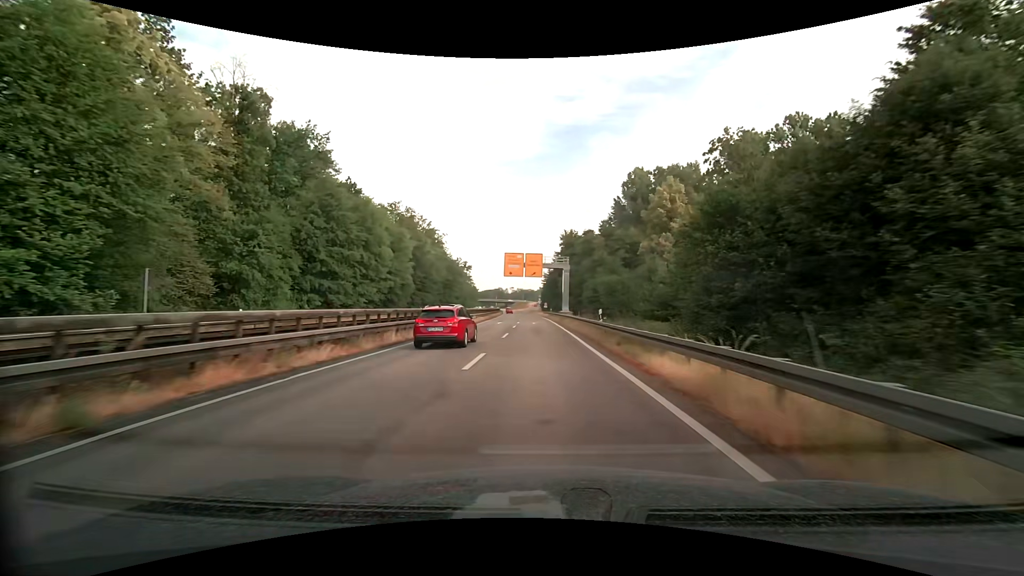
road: trunk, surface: asphalt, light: Day
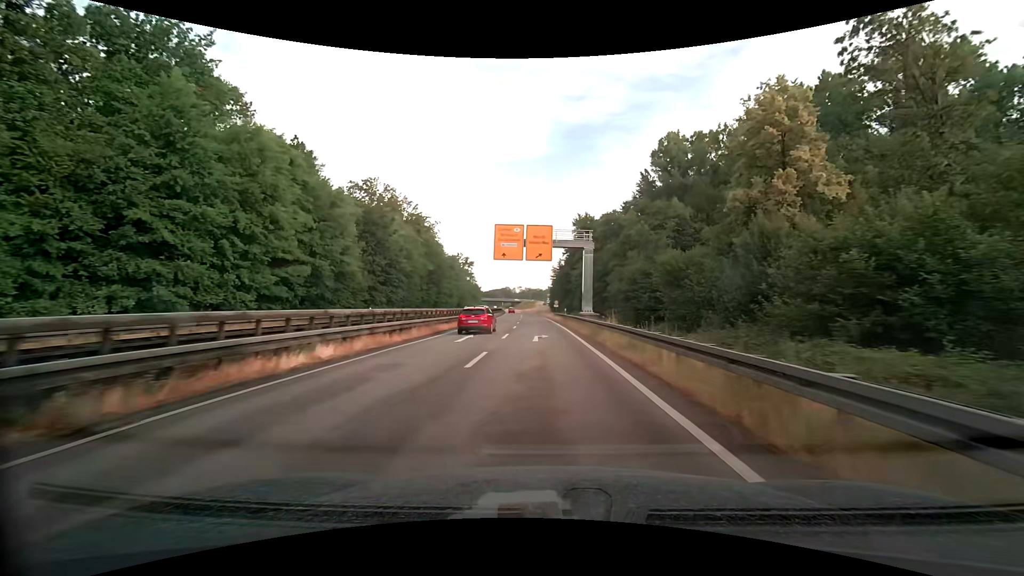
(-0.1, +23.5) m; -1°
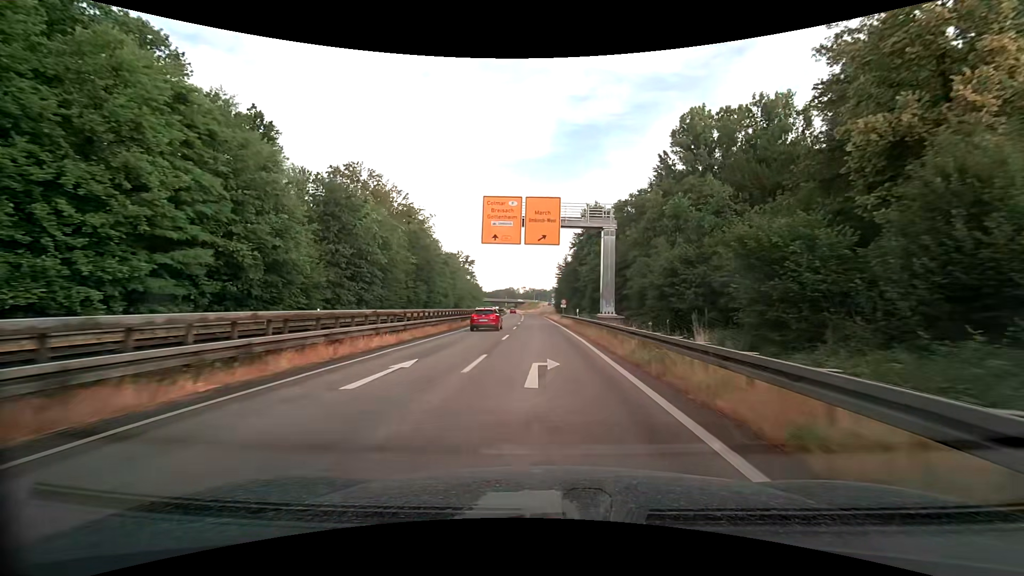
(-0.1, +11.7) m; 0°
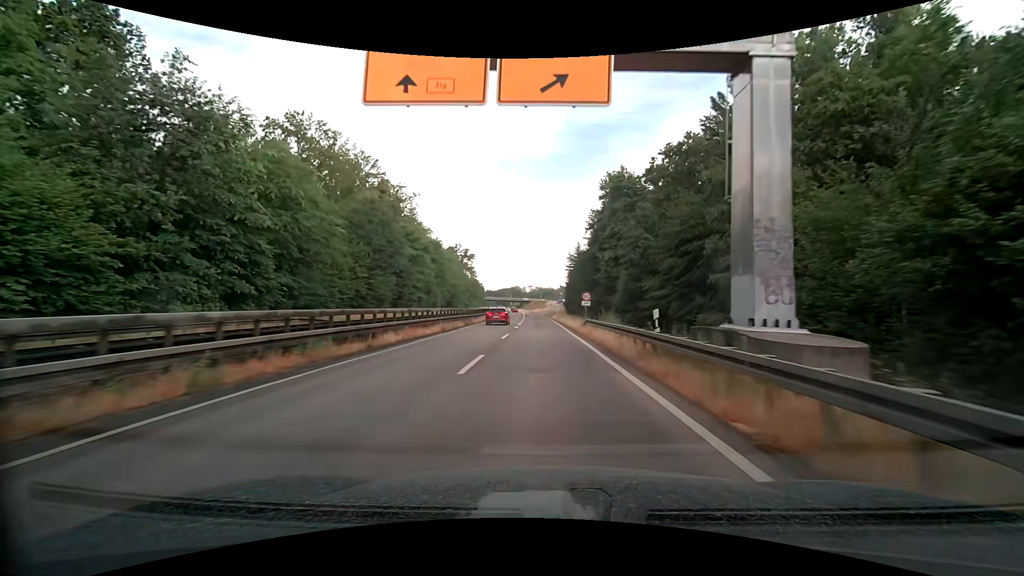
(-0.2, +23.3) m; -1°
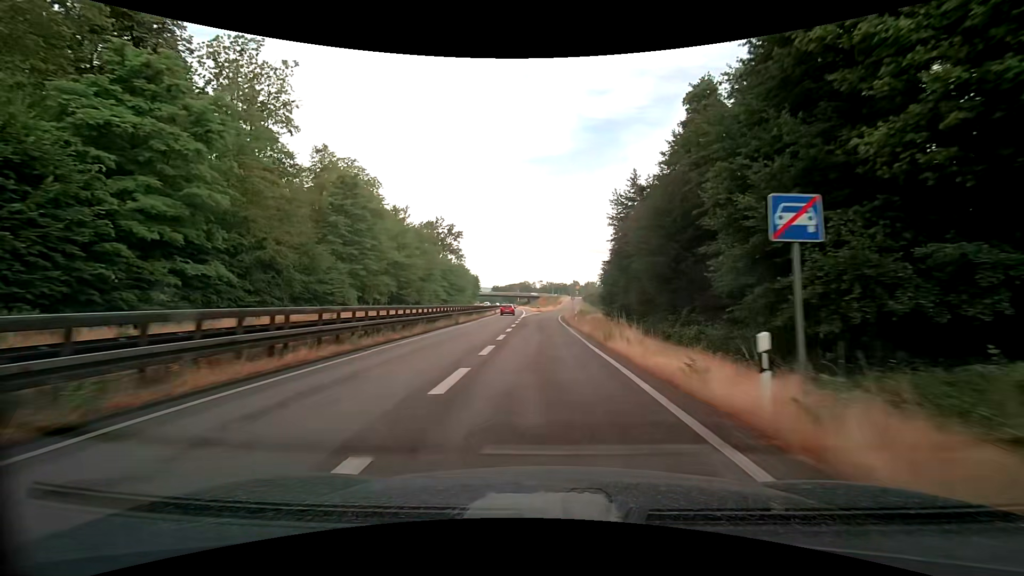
(-0.5, +56.7) m; -1°
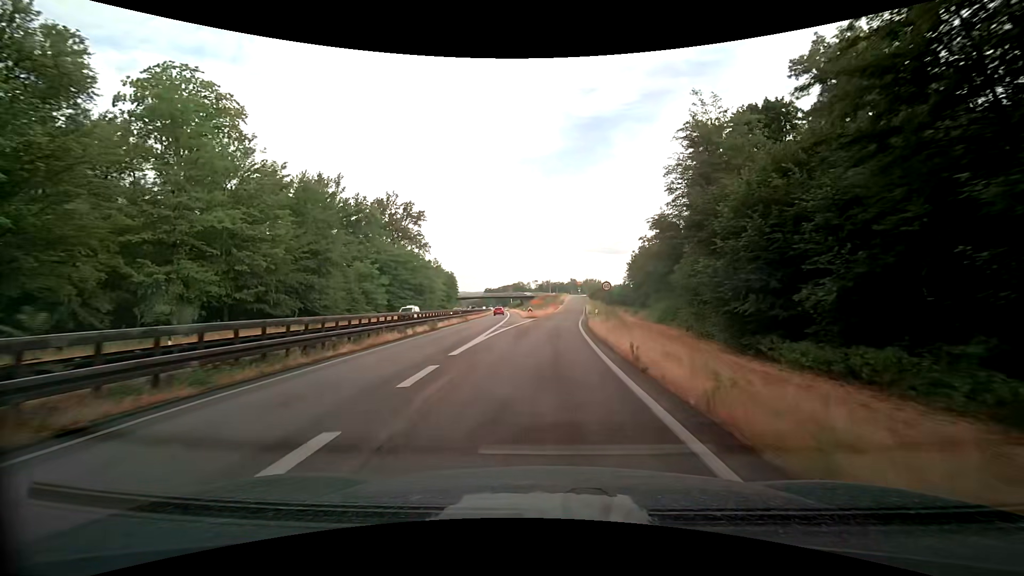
(-0.1, +40.9) m; 0°
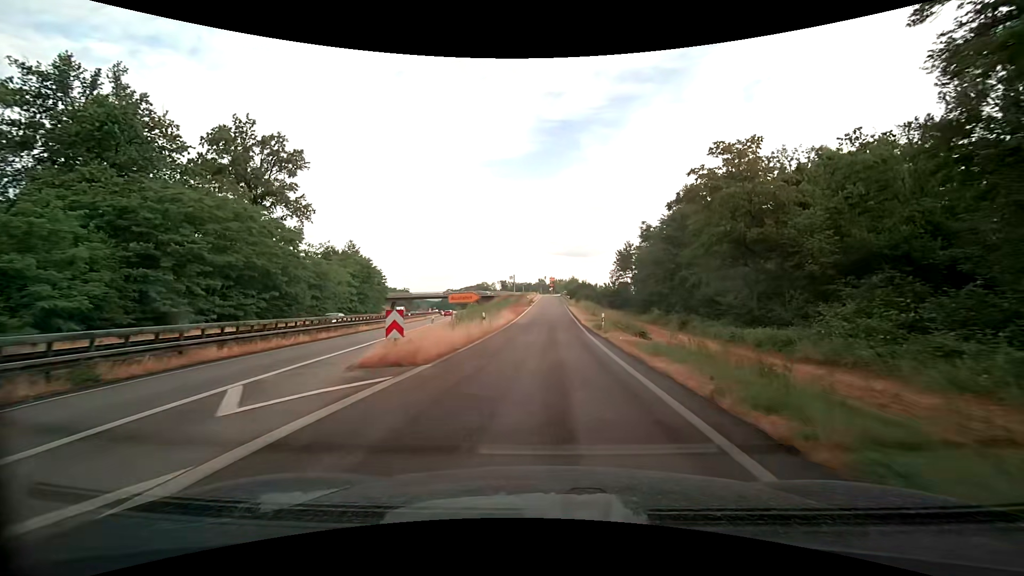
(+1.4, +43.8) m; +4°
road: trunk_link
